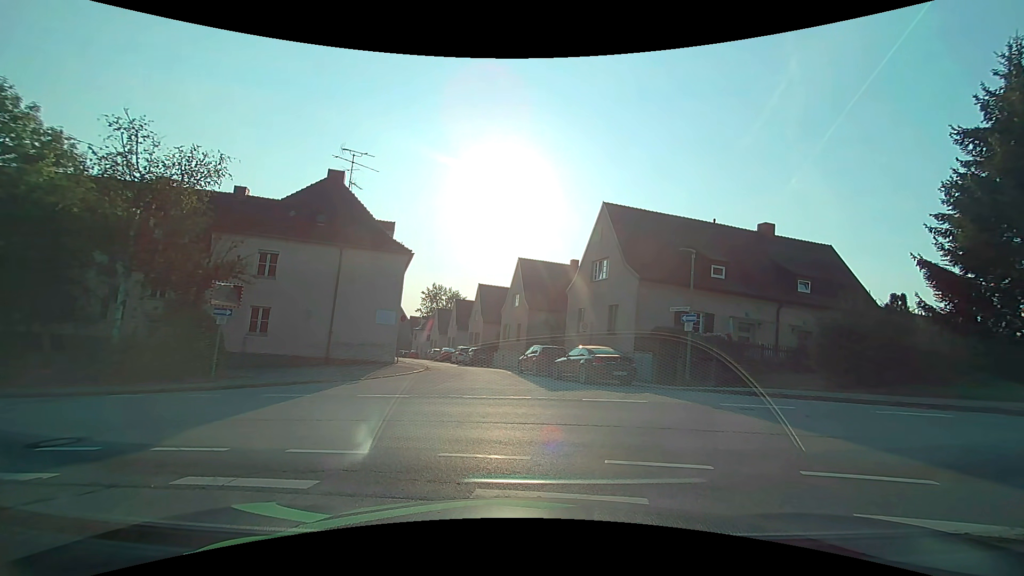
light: Day
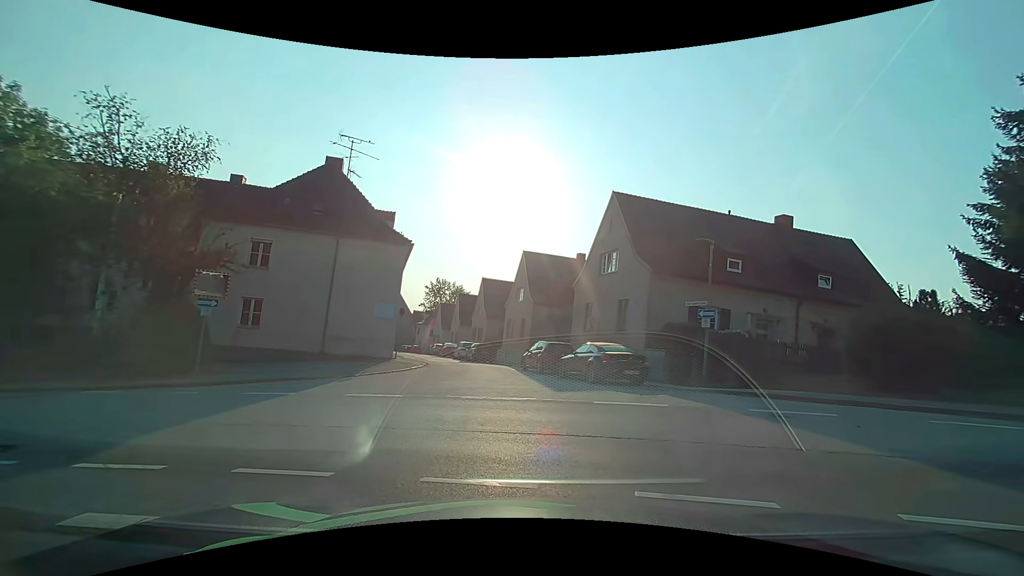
(0.0, +1.3) m; 0°
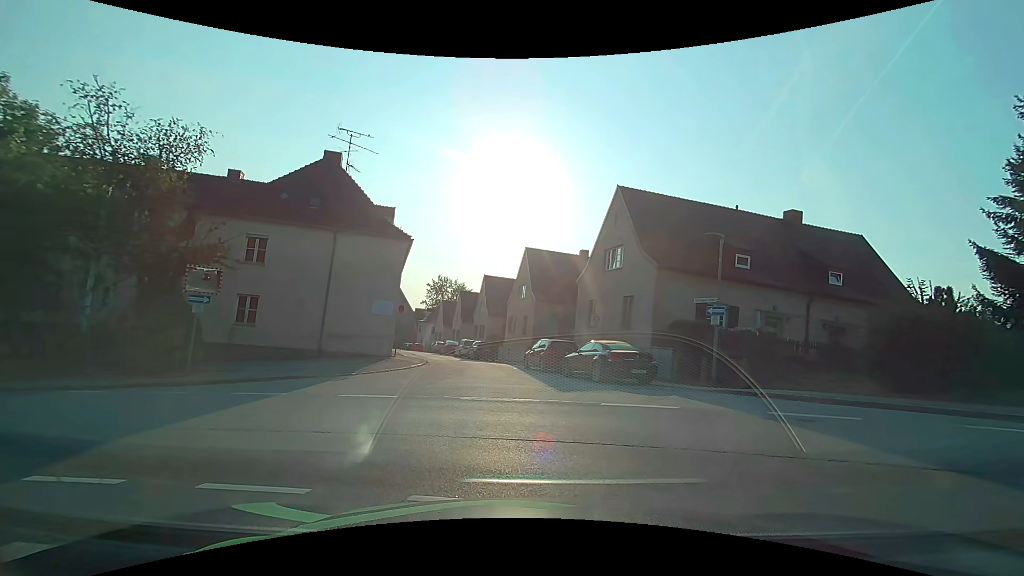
(0.0, +0.6) m; 0°
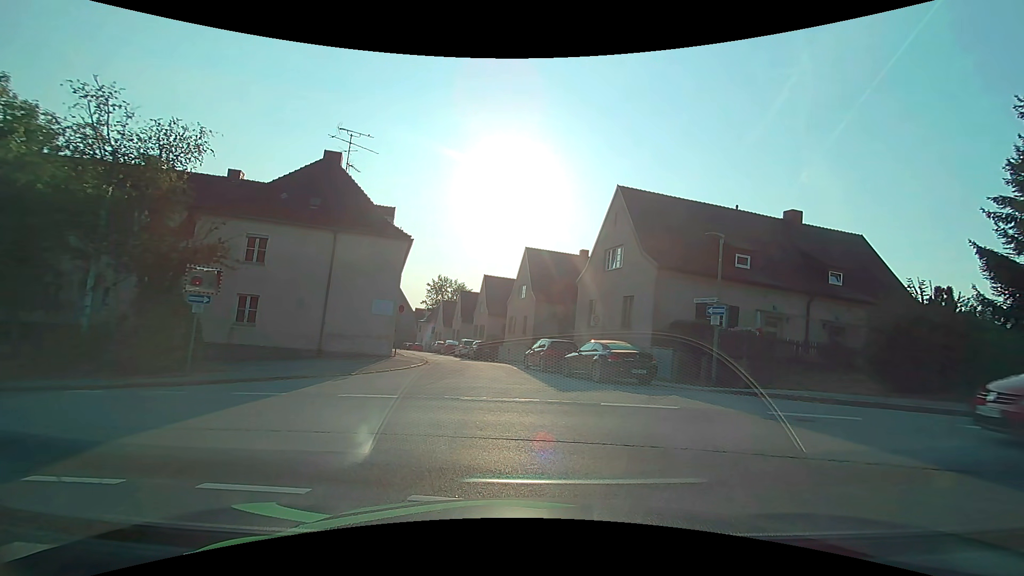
(0.0, 0.0) m; 0°
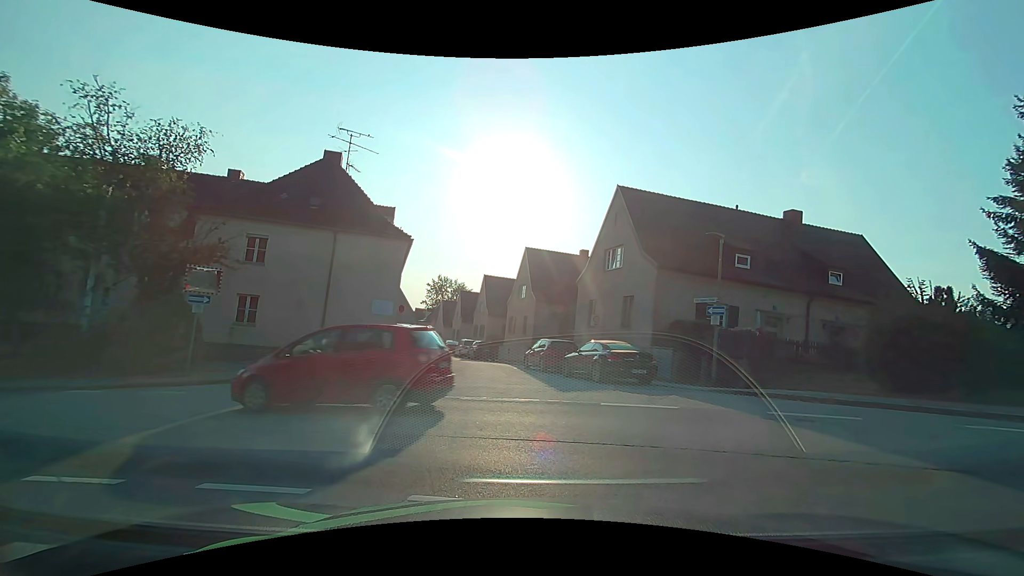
(0.0, 0.0) m; 0°
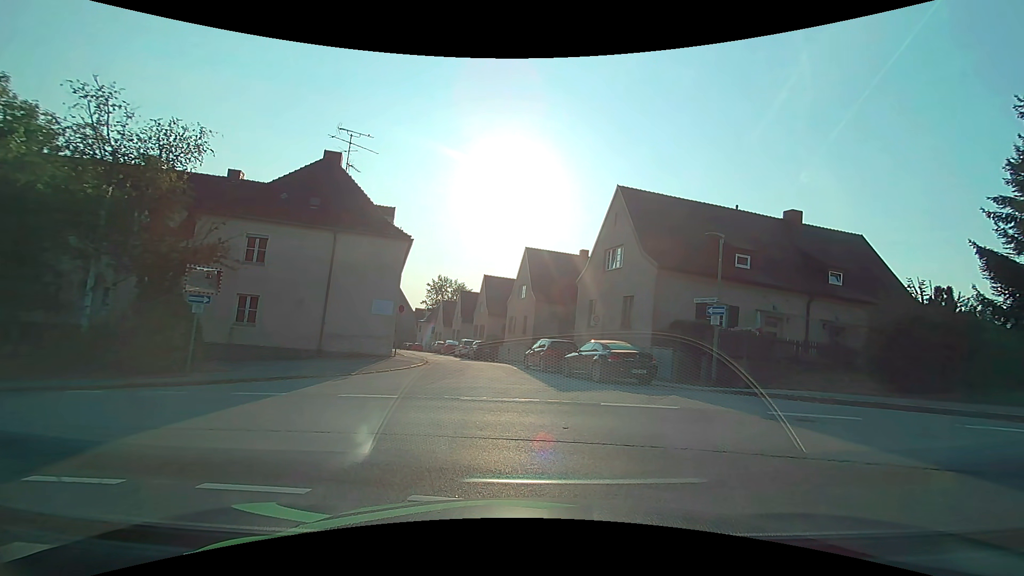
(0.0, 0.0) m; 0°
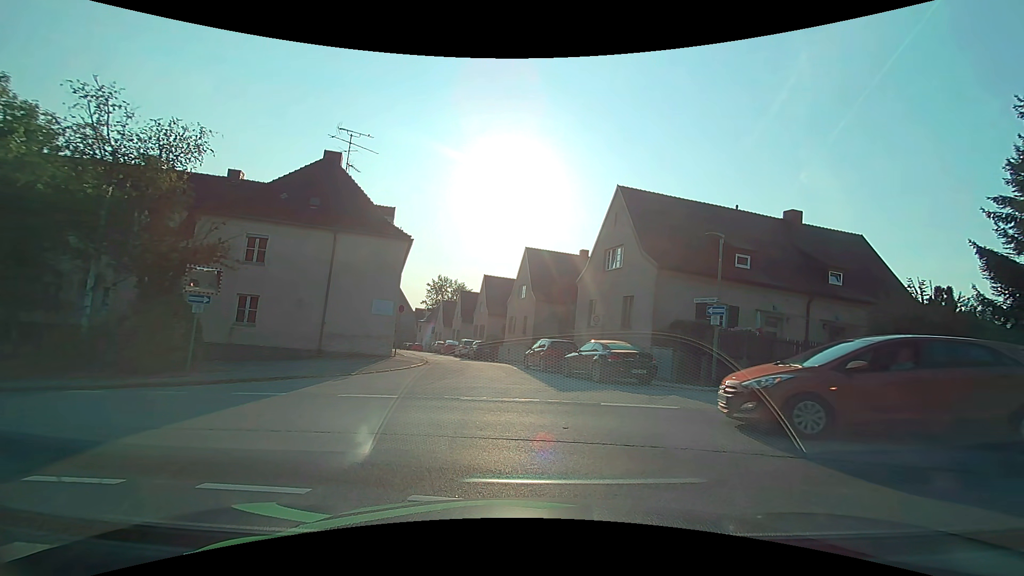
(0.0, 0.0) m; 0°
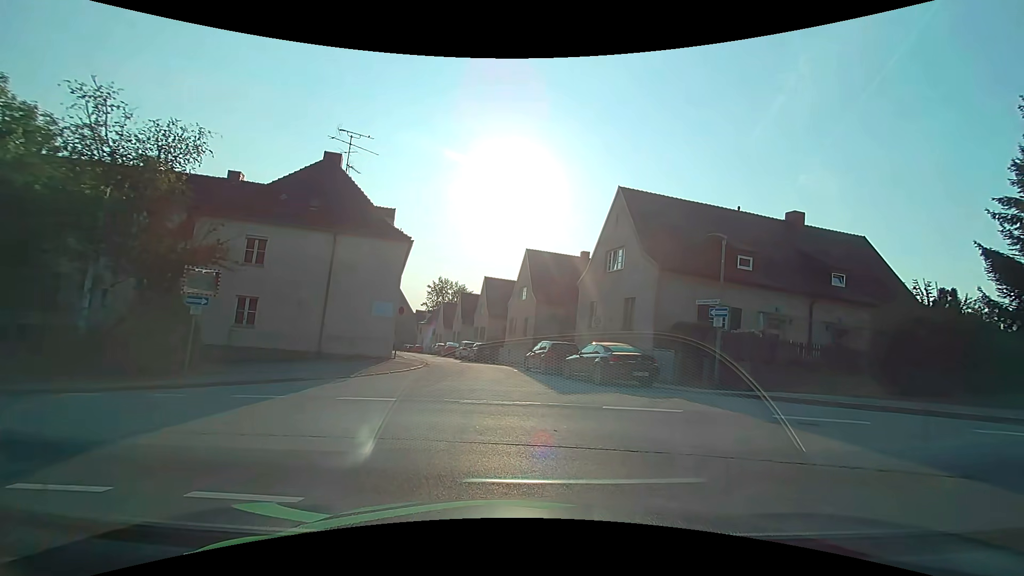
(0.0, +0.2) m; 0°
